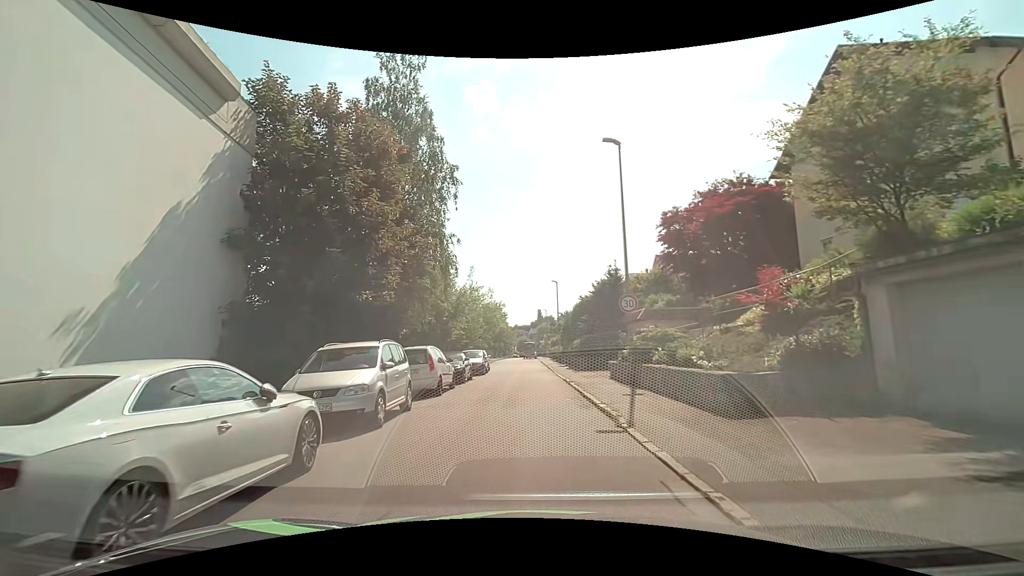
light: Day
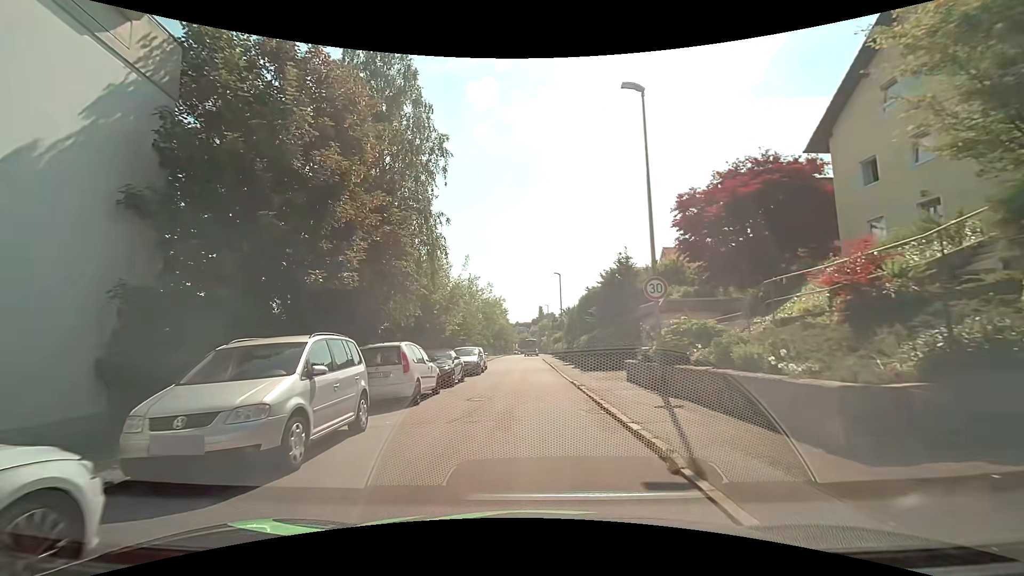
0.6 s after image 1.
(0.0, +3.4) m; 0°
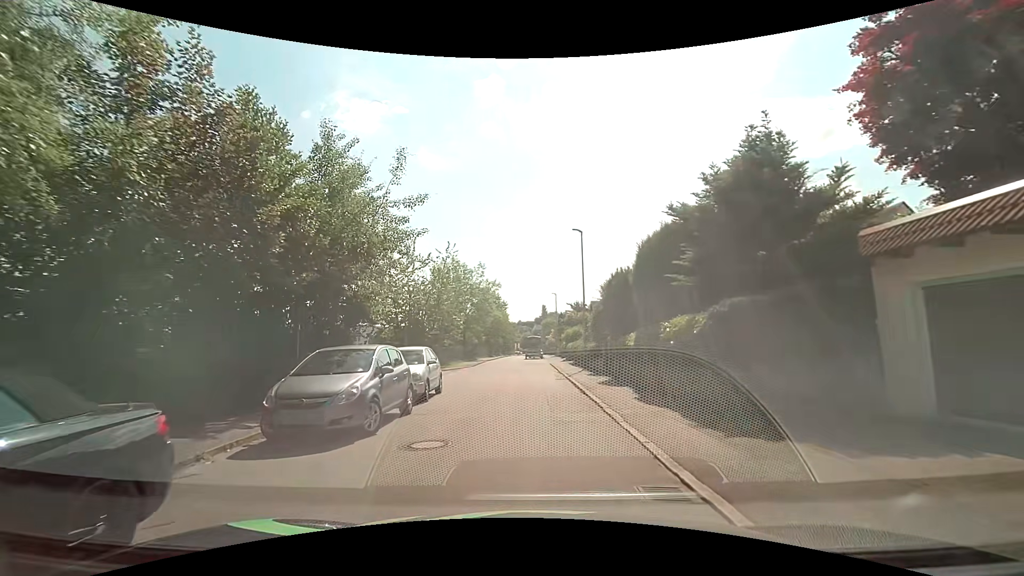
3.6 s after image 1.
(-0.1, +17.7) m; 0°
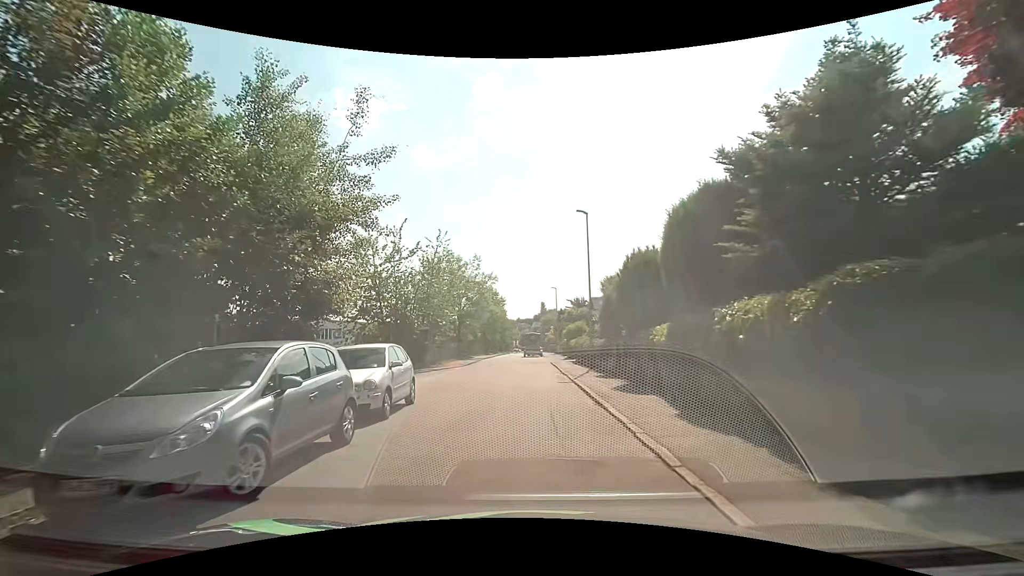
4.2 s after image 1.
(0.0, +3.5) m; 0°
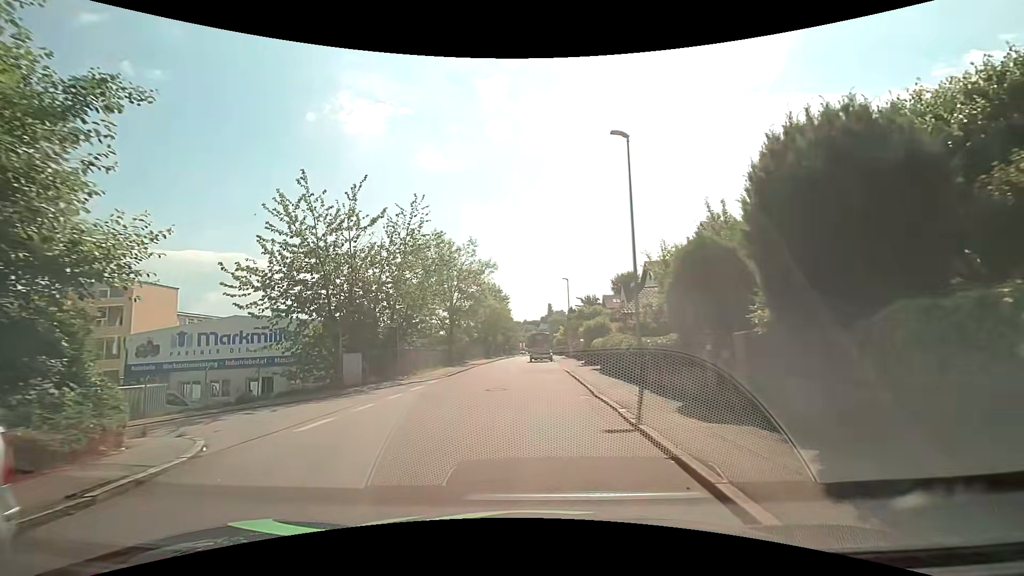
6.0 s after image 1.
(-0.1, +9.7) m; -1°
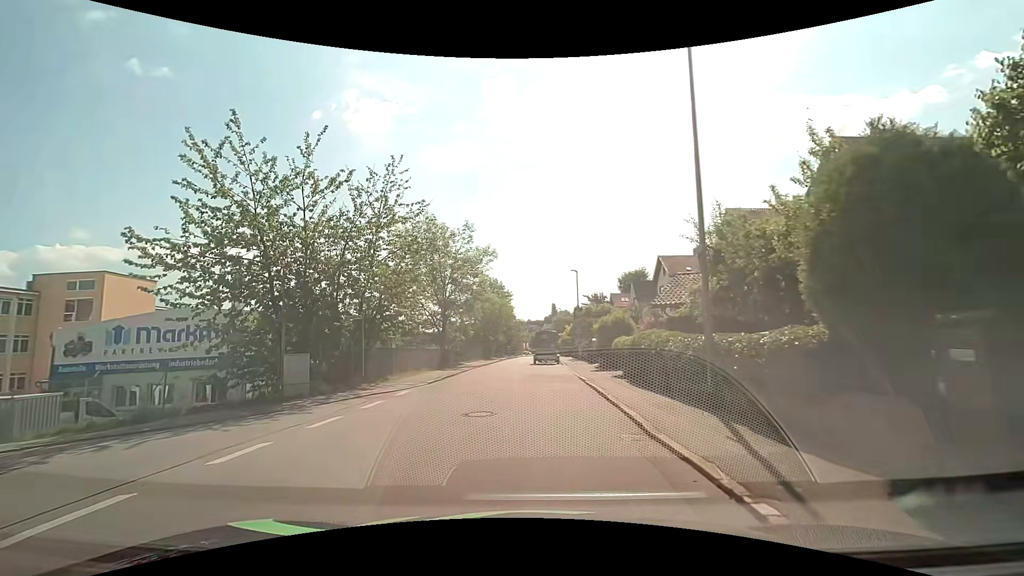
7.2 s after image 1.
(0.0, +5.7) m; 0°
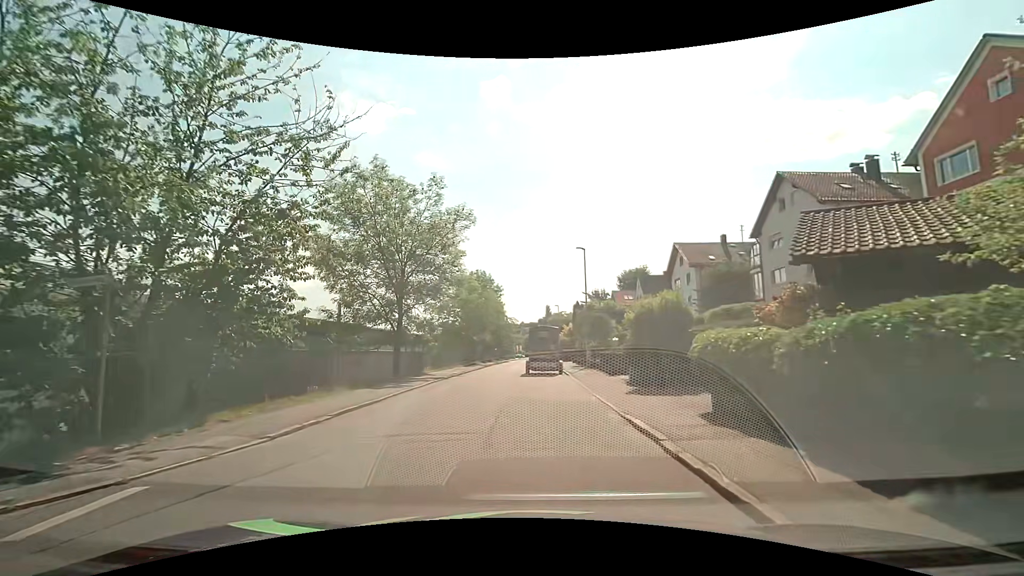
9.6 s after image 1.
(0.0, +11.6) m; 0°
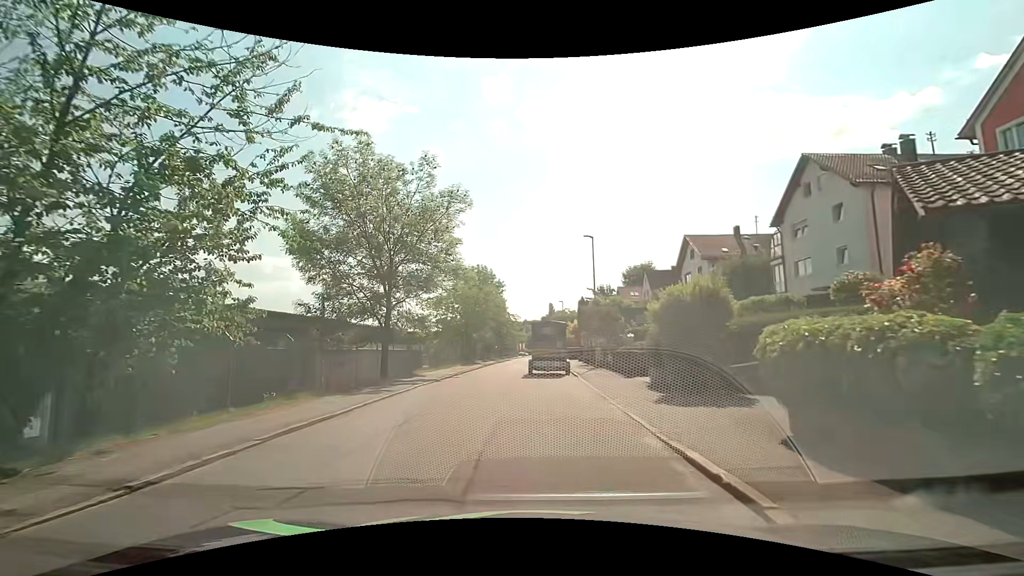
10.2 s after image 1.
(0.0, +3.0) m; 0°
(0, +10) (-2, +20) (-2, +30) (-2, +40) (-2, +50) (-2, +60) (-2, +70) (-2, +80) (-2, +90) (-1, +100) m
